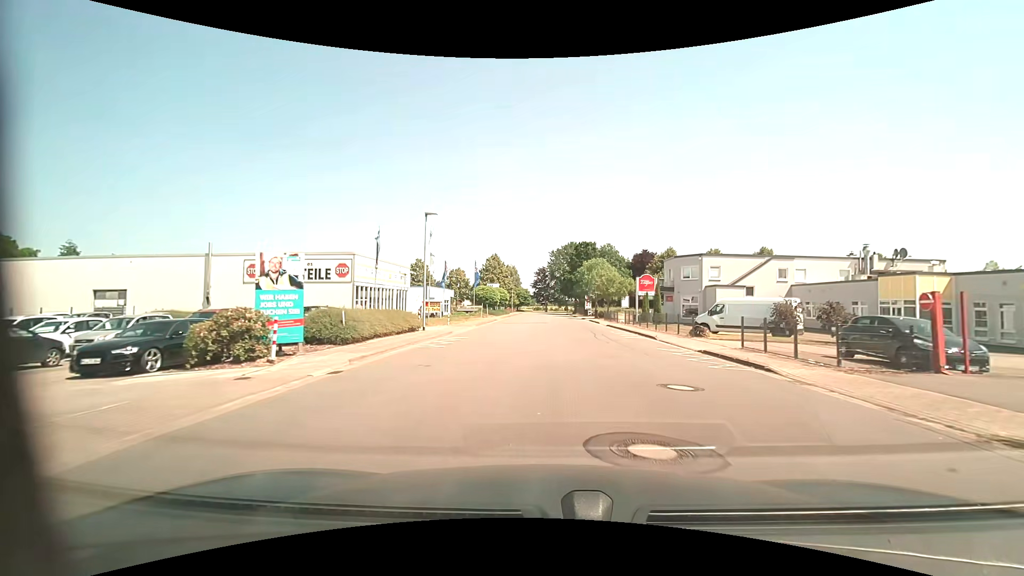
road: unclassified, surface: asphalt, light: Day
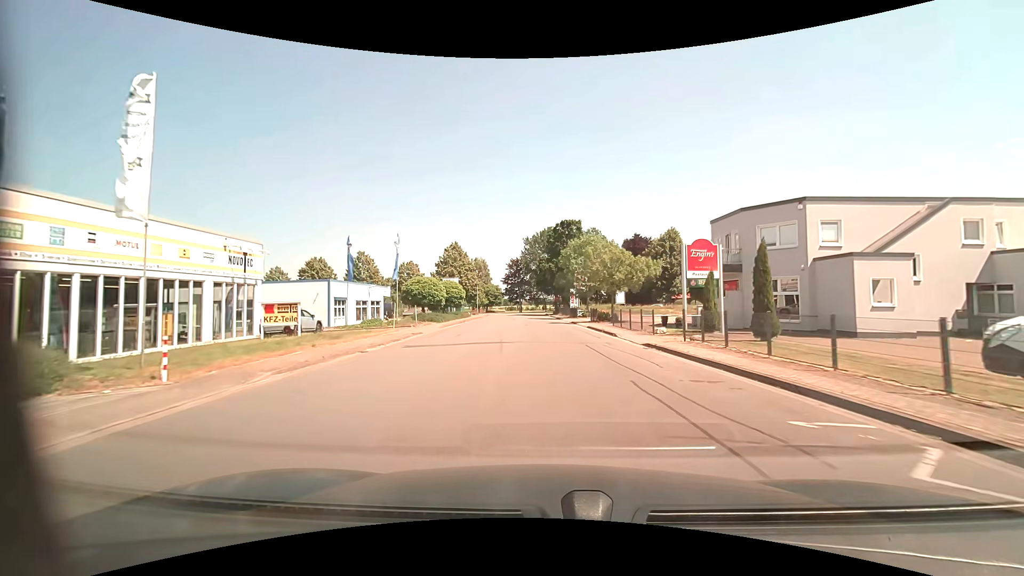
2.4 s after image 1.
(+0.8, +24.3) m; +3°
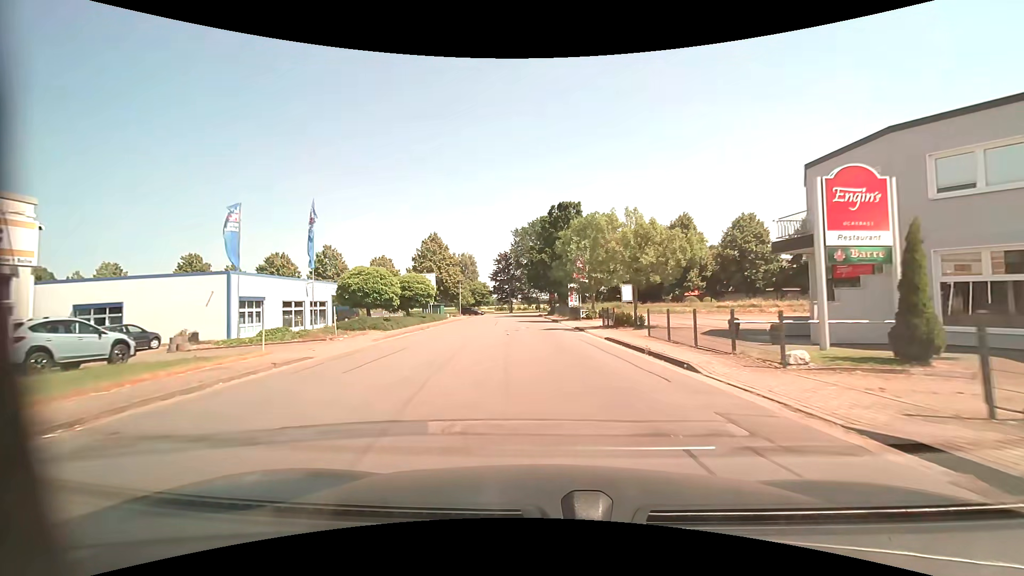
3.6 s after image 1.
(+0.1, +13.1) m; +1°
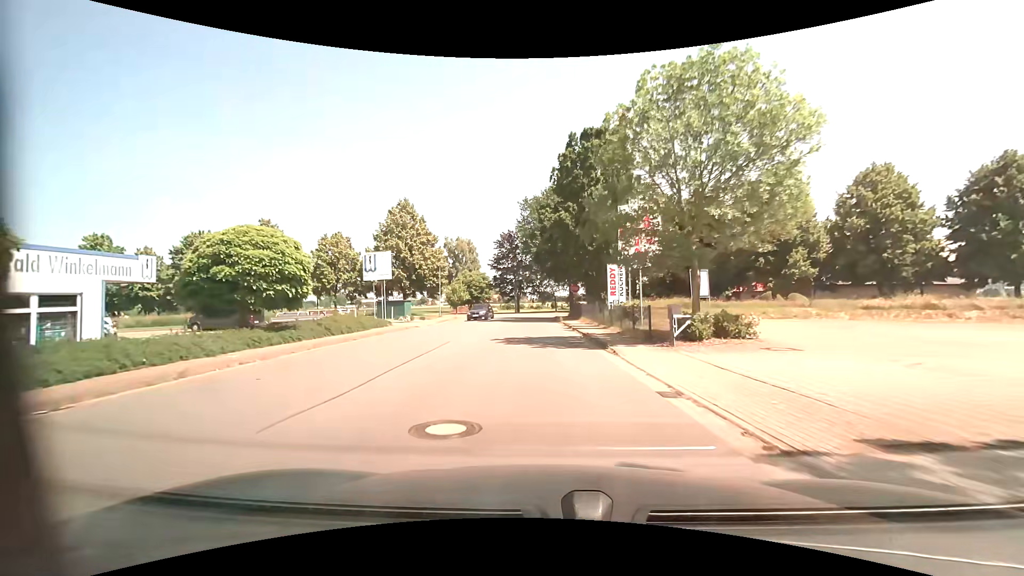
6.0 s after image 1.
(-0.1, +26.5) m; -2°
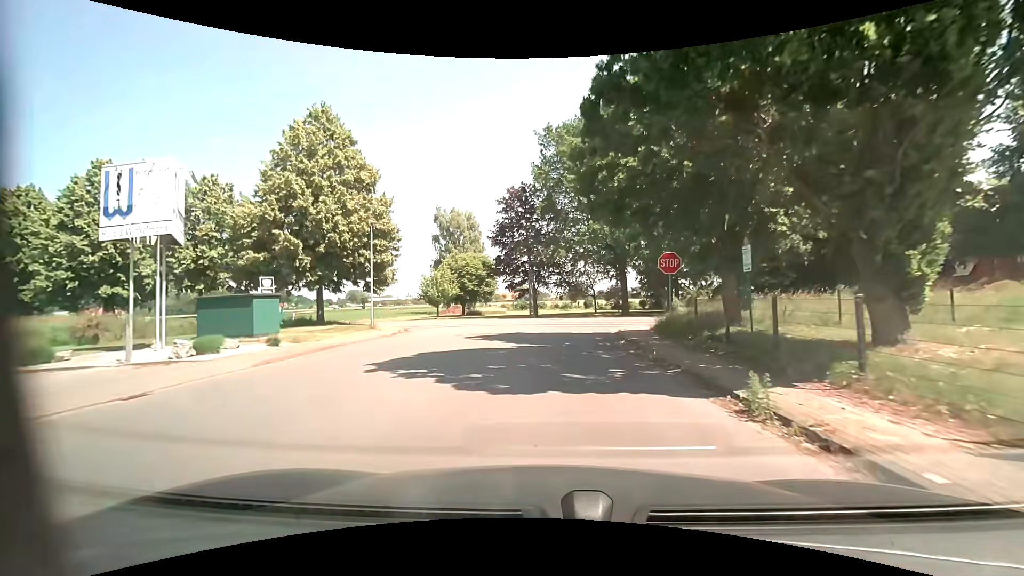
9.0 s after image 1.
(-1.1, +29.3) m; -3°
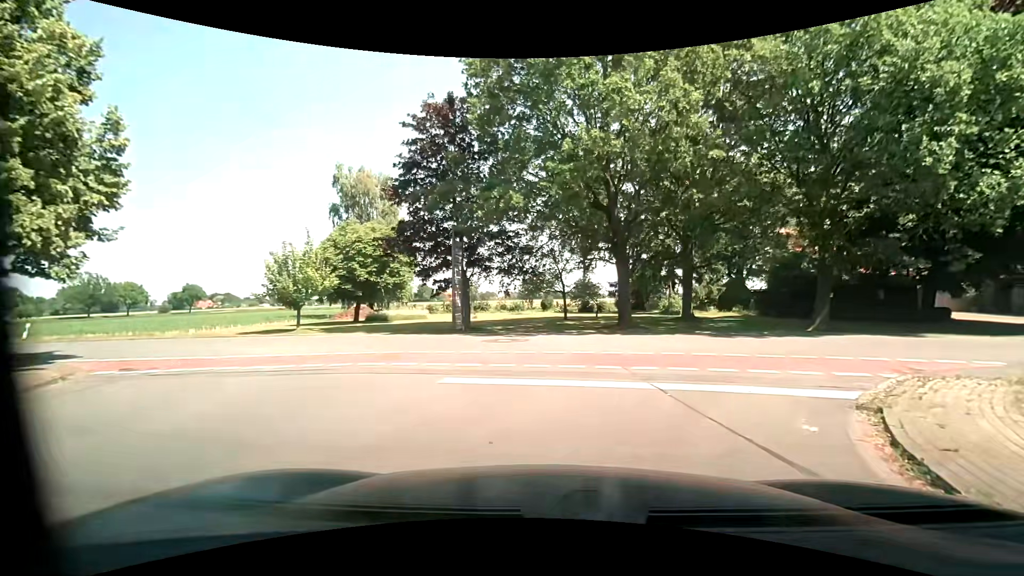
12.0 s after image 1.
(+0.2, +19.8) m; +4°
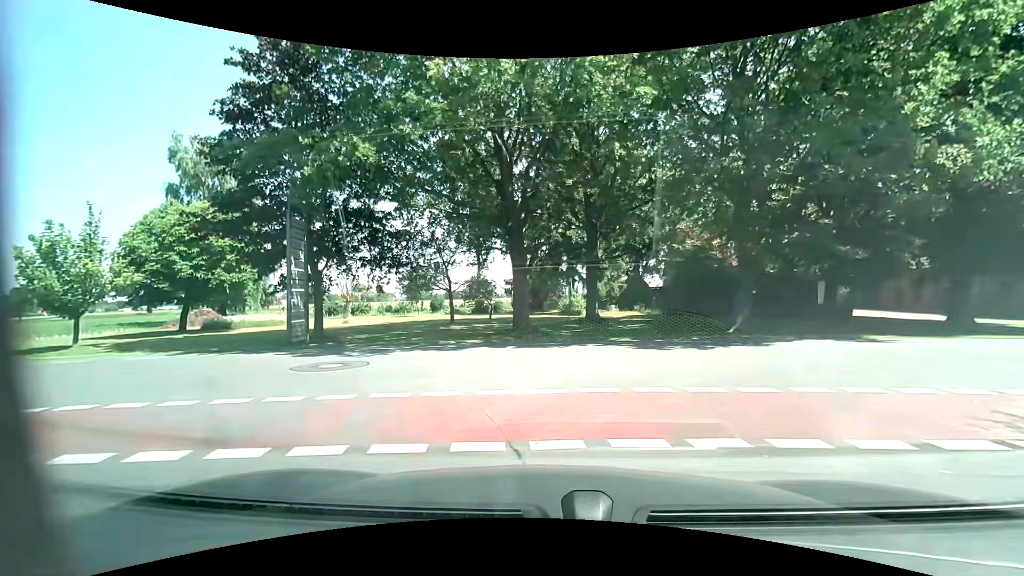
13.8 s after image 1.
(+0.7, +5.1) m; +15°
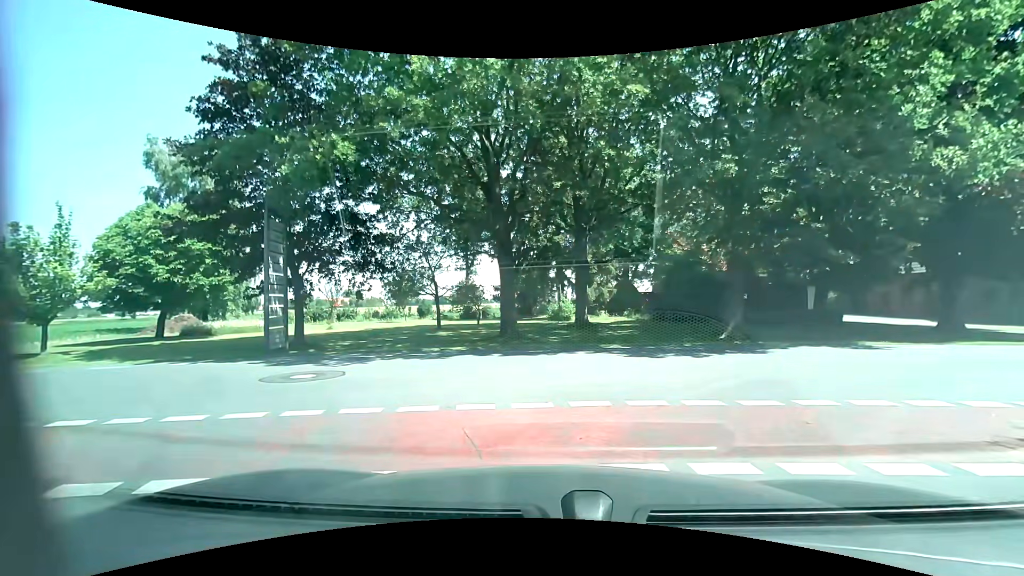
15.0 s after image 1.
(0.0, +0.5) m; 0°
